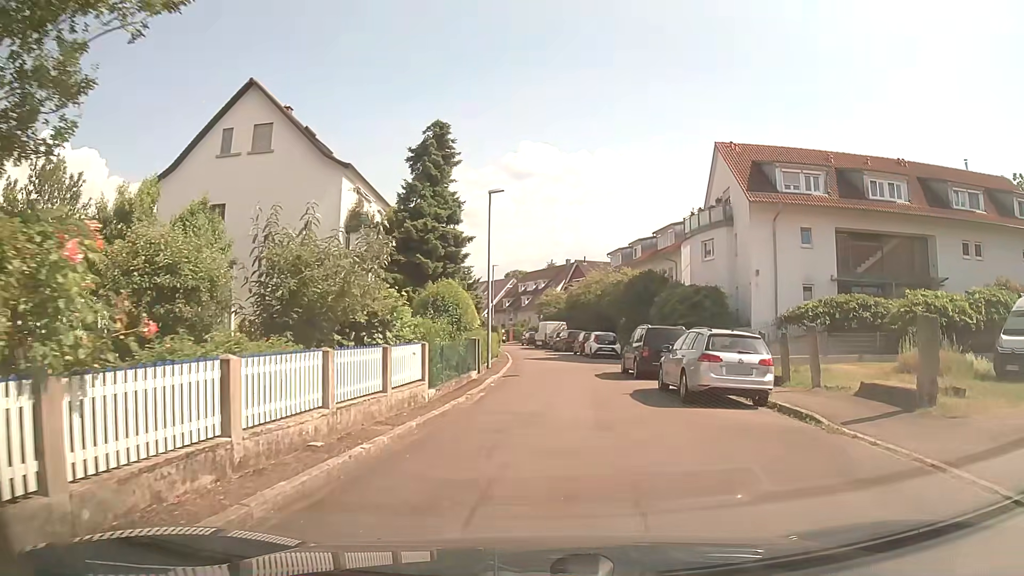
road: residential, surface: asphalt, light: Day
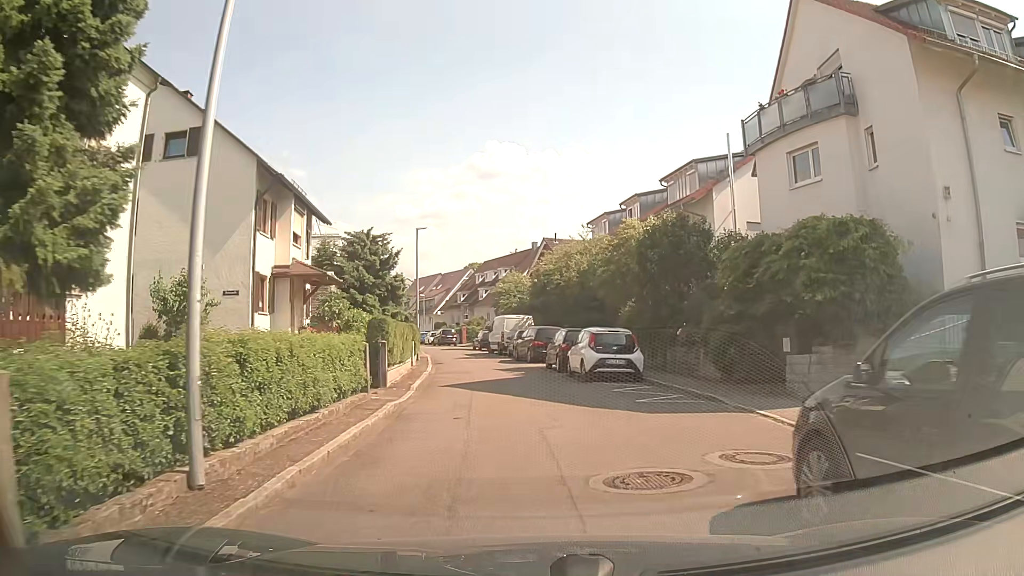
(+0.8, +19.0) m; +3°
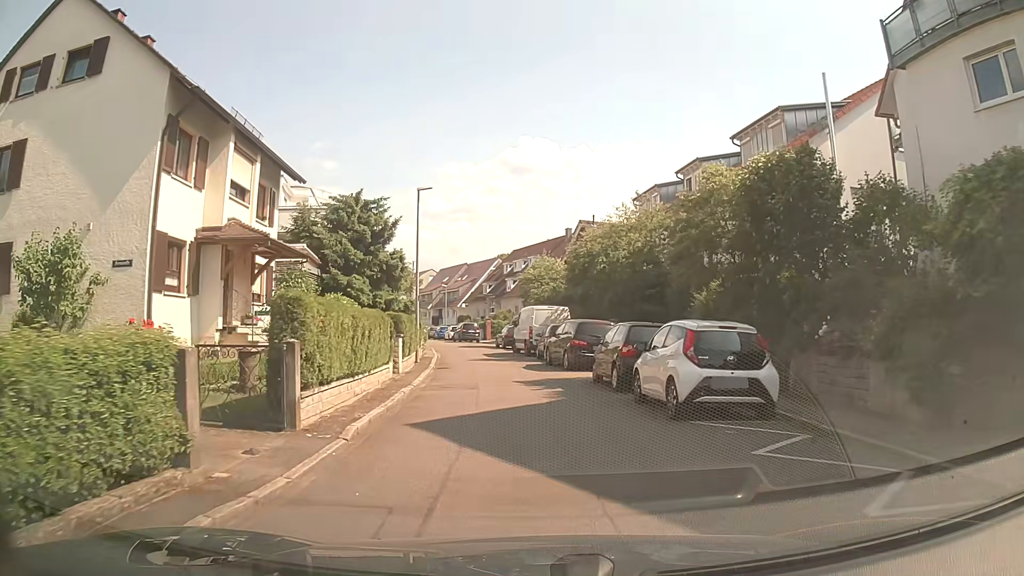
(-0.2, +8.2) m; -2°
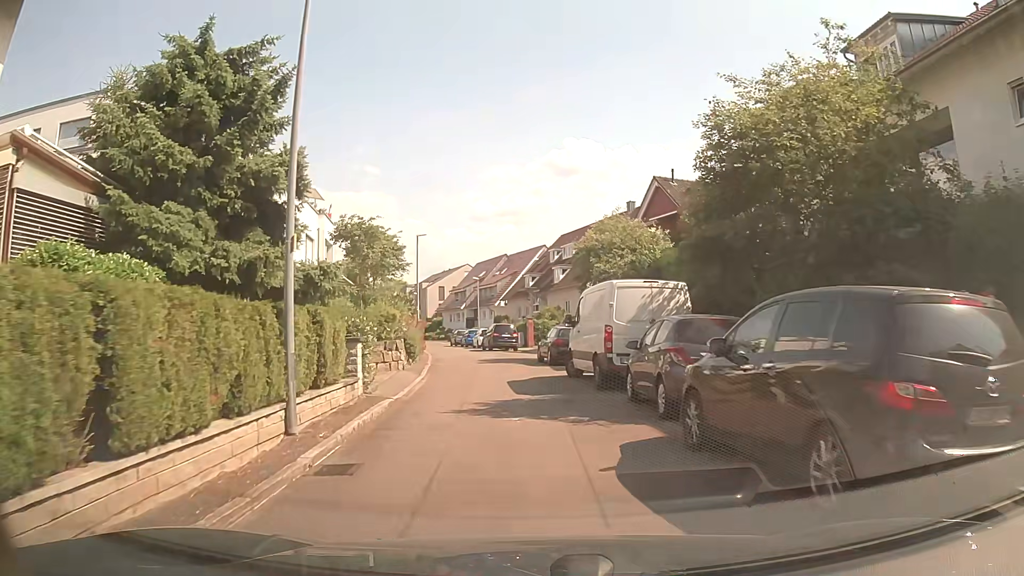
(-0.8, +16.8) m; -4°
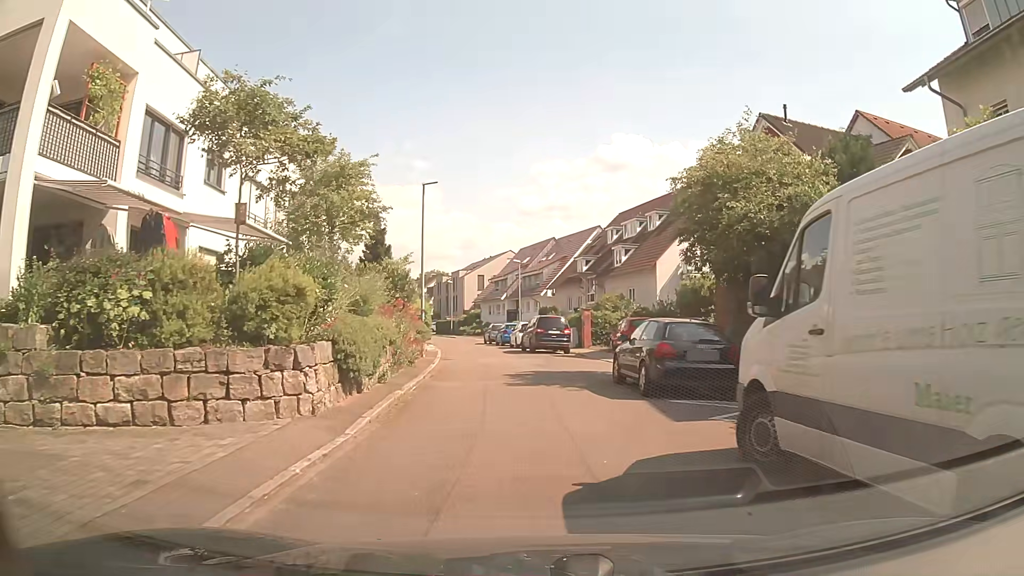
(-0.5, +12.2) m; -4°
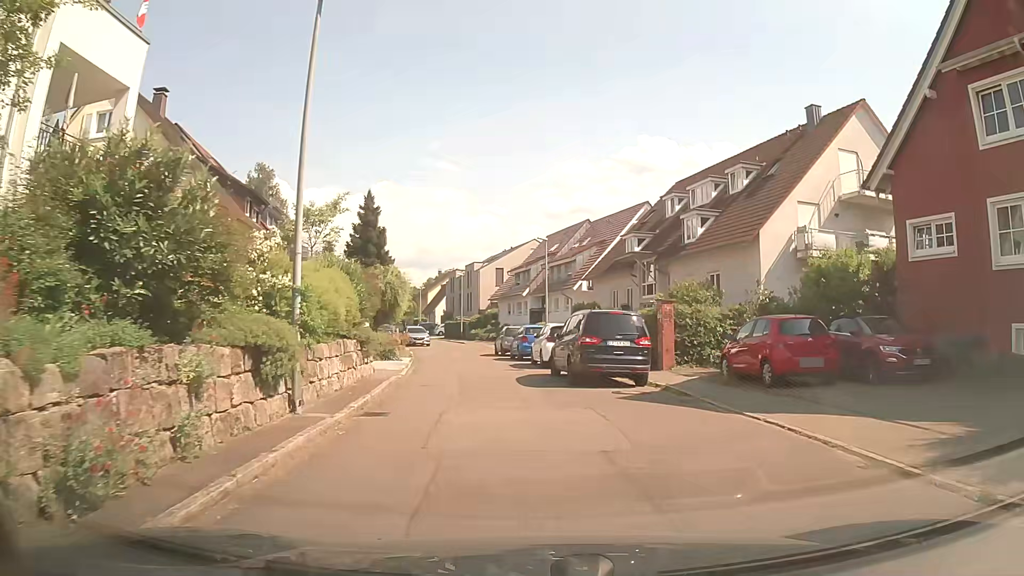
(-0.3, +15.4) m; -2°
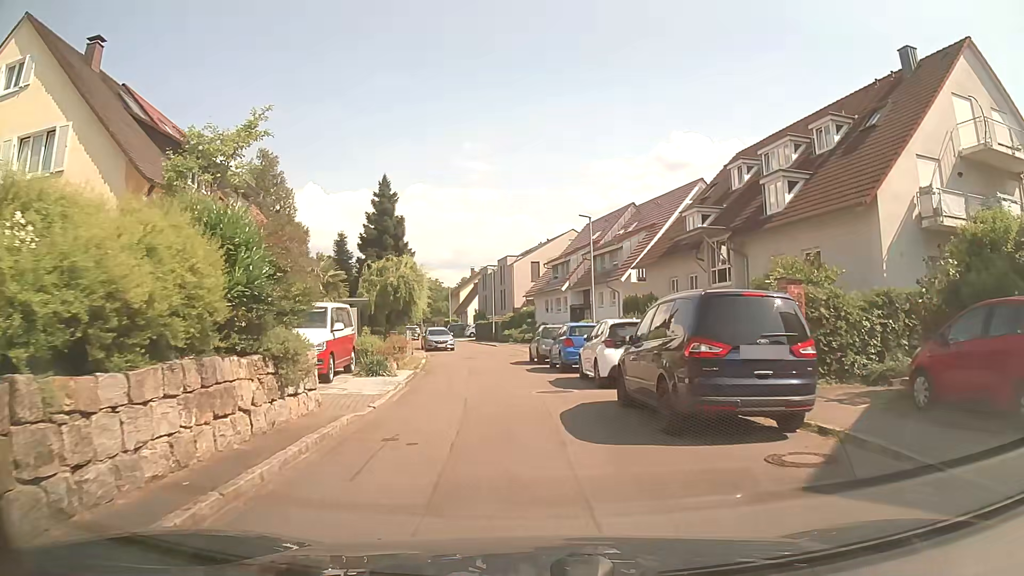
(-0.2, +7.4) m; -3°
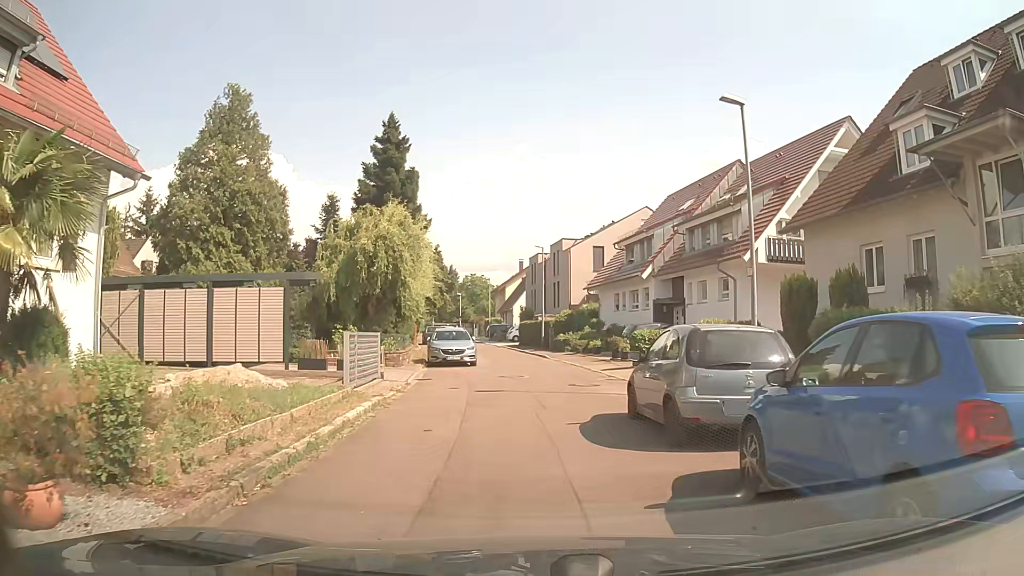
(-0.7, +16.5) m; -4°
